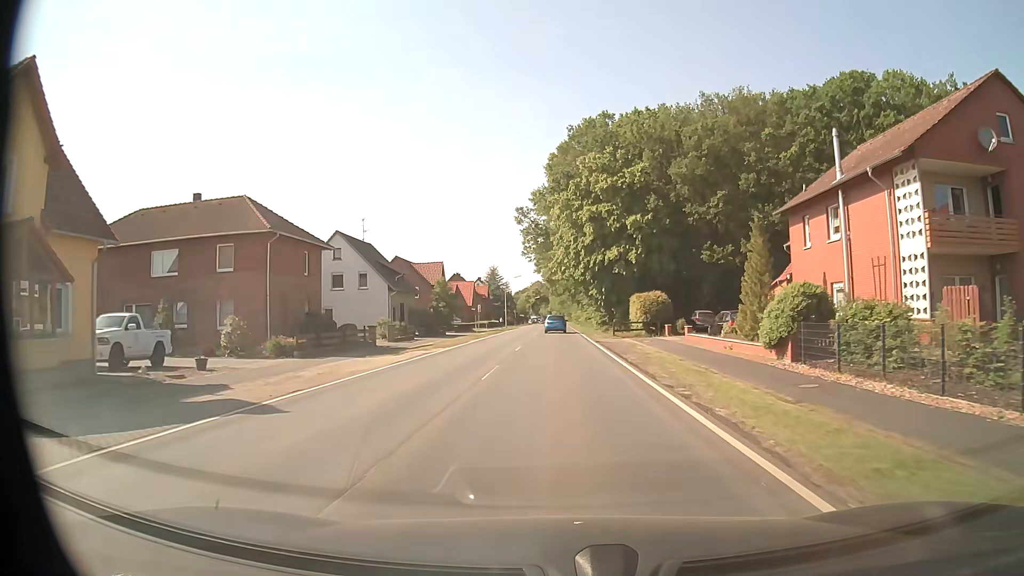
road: secondary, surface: asphalt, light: Day
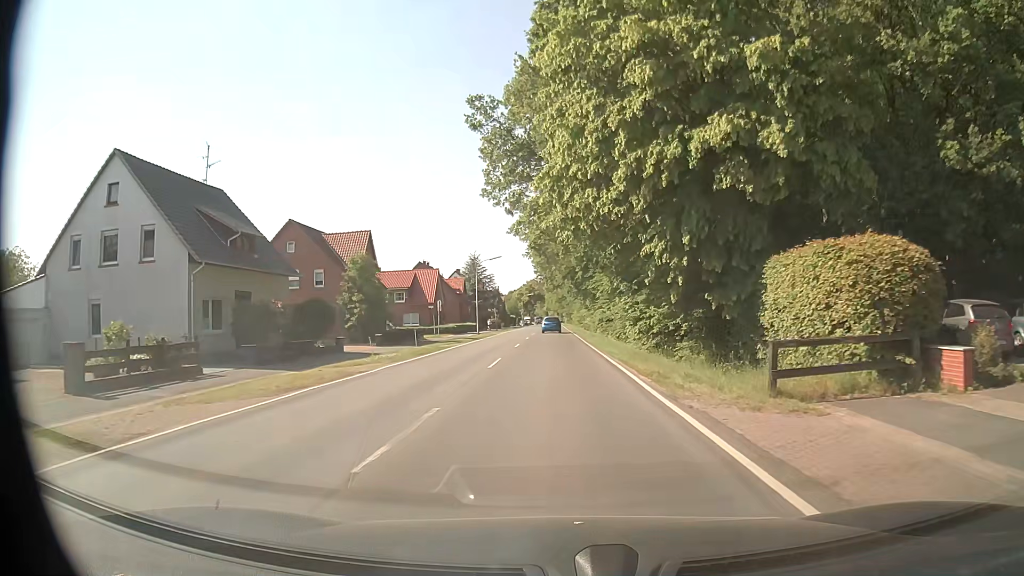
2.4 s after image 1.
(+0.1, +32.5) m; 0°
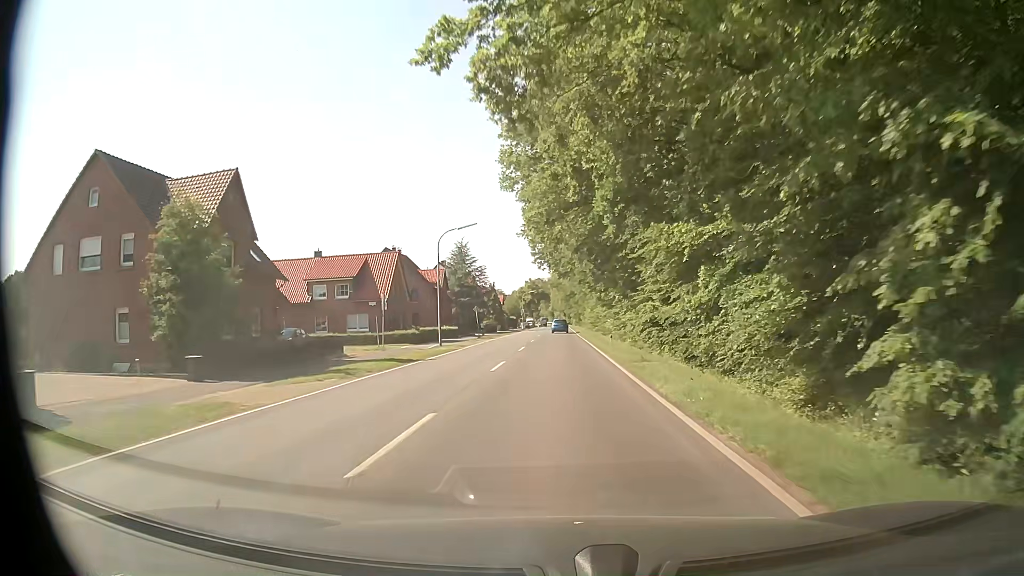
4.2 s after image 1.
(-0.1, +24.3) m; 0°
(0, +10) (0, +20) (0, +30) (0, +40) (0, +50) (0, +60) (0, +70) (0, +80) (0, +90) (-1, +100) m
